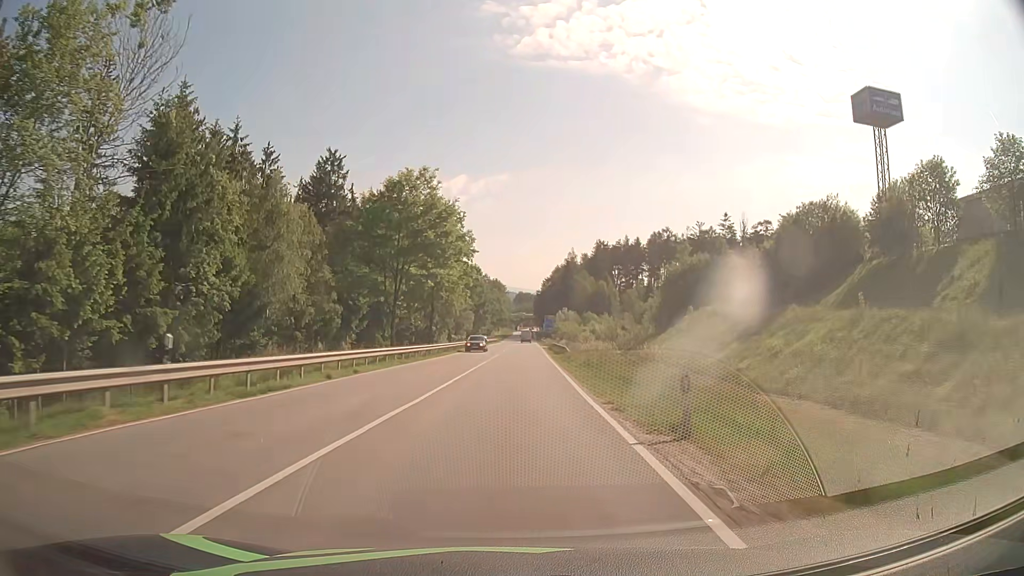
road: secondary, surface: asphalt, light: Day
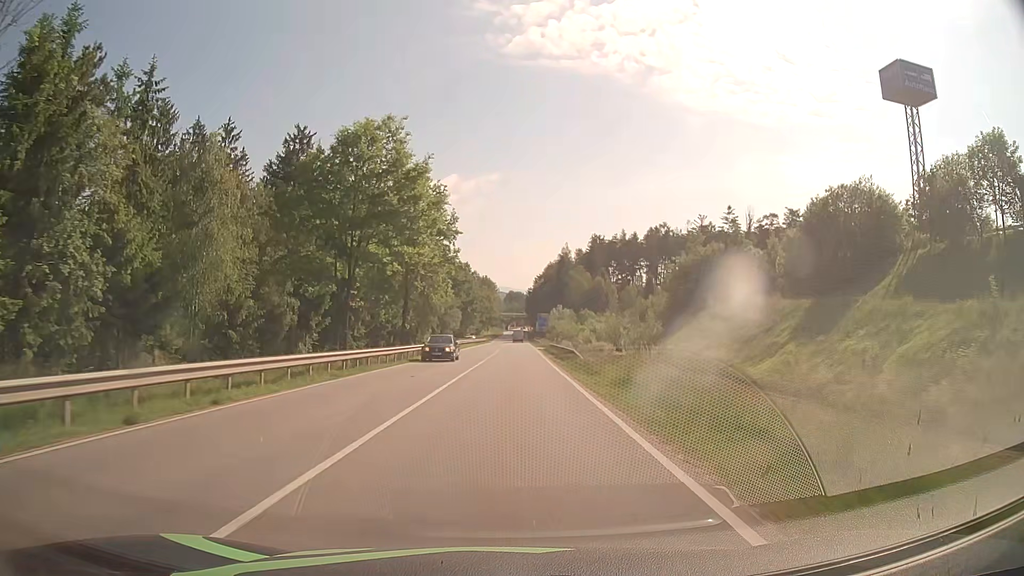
(0.0, +11.2) m; 0°
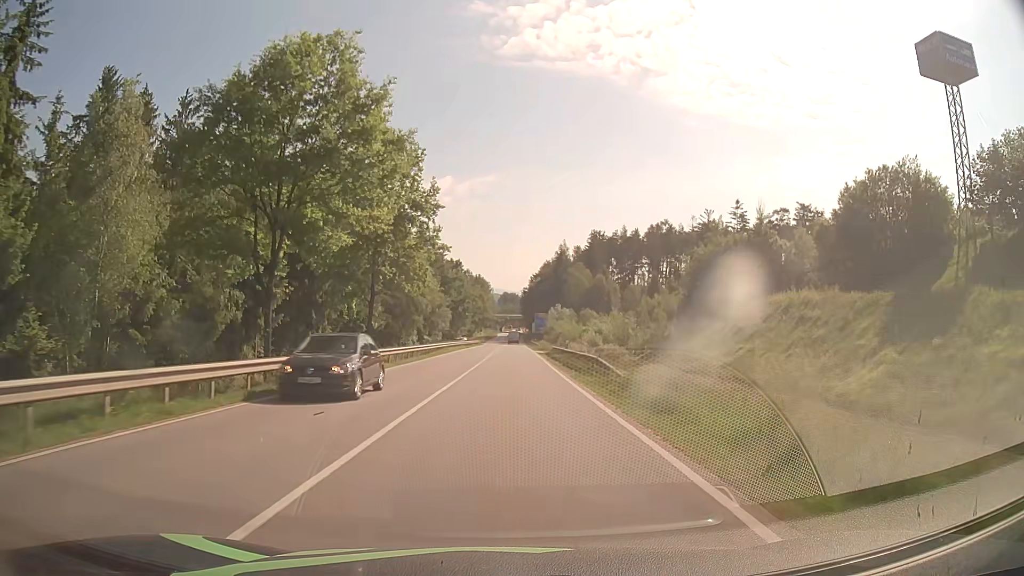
(0.0, +11.0) m; +1°
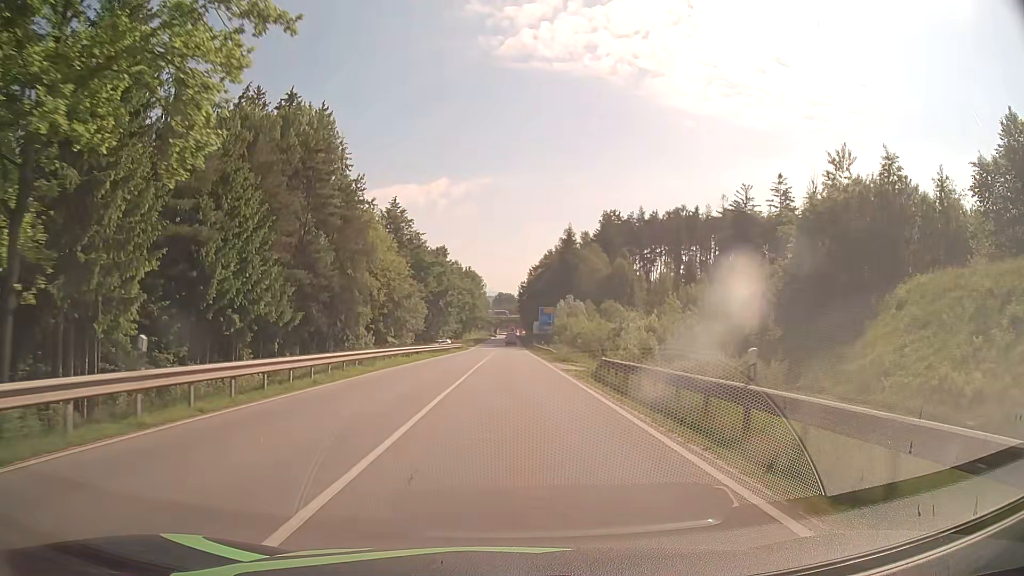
(0.0, +31.2) m; 0°
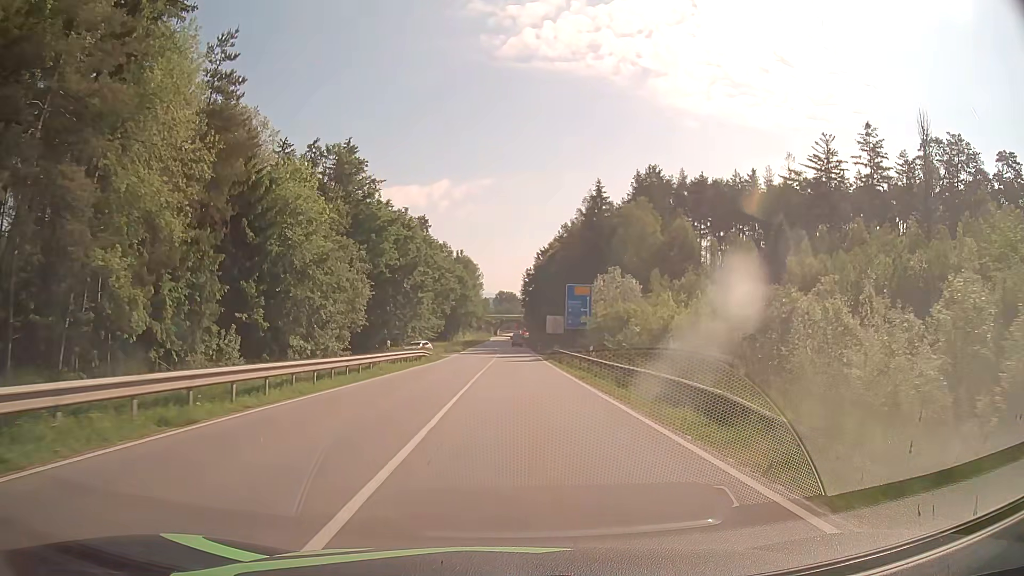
(-0.1, +38.5) m; 0°
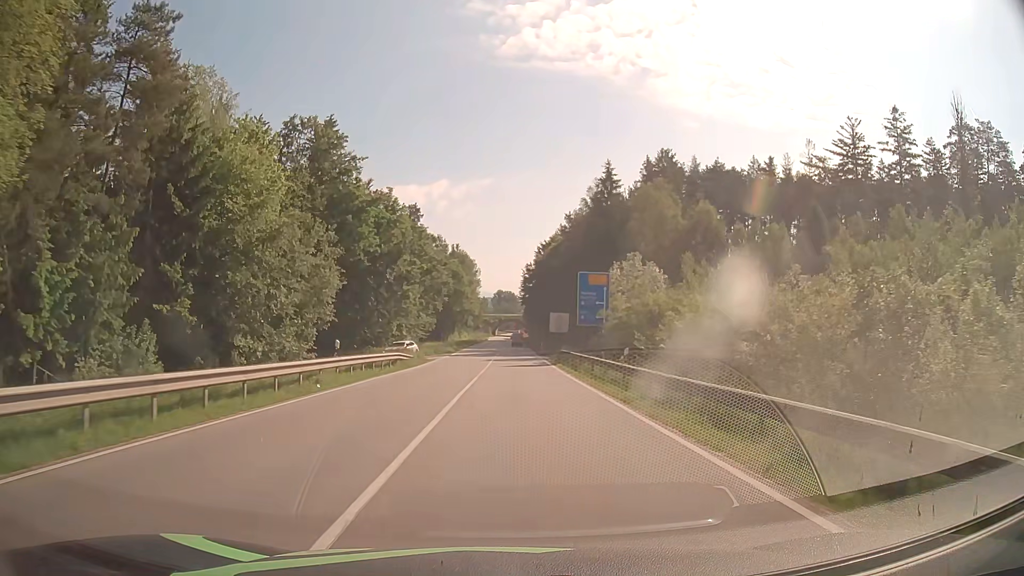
(0.0, +9.4) m; 0°
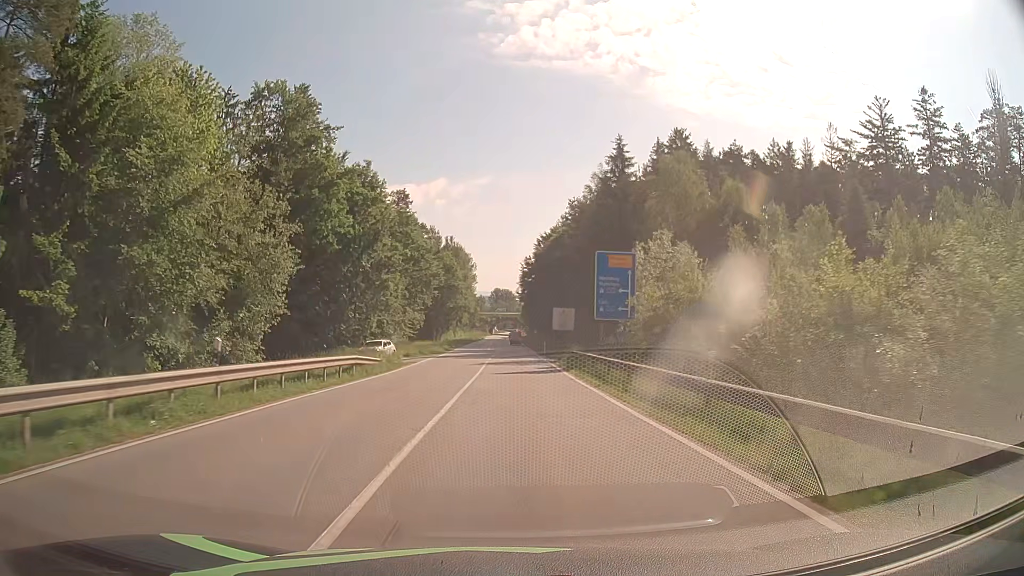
(0.0, +9.3) m; 0°
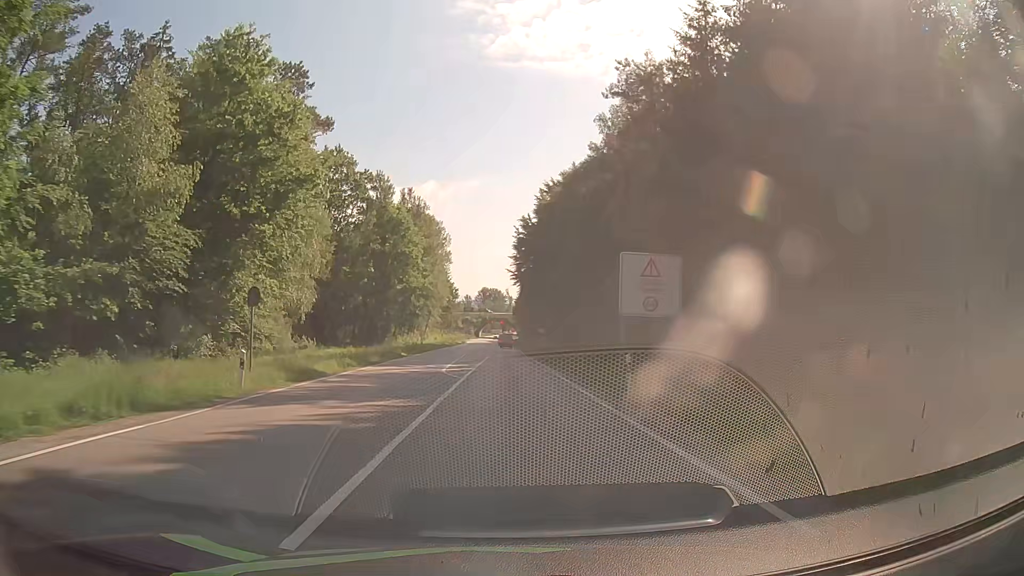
(+0.2, +46.2) m; +1°
(0, +10) (0, +20) (0, +30) (0, +40) (0, +50) (0, +60) (0, +70) (0, +80) (0, +90) (0, +100) m
